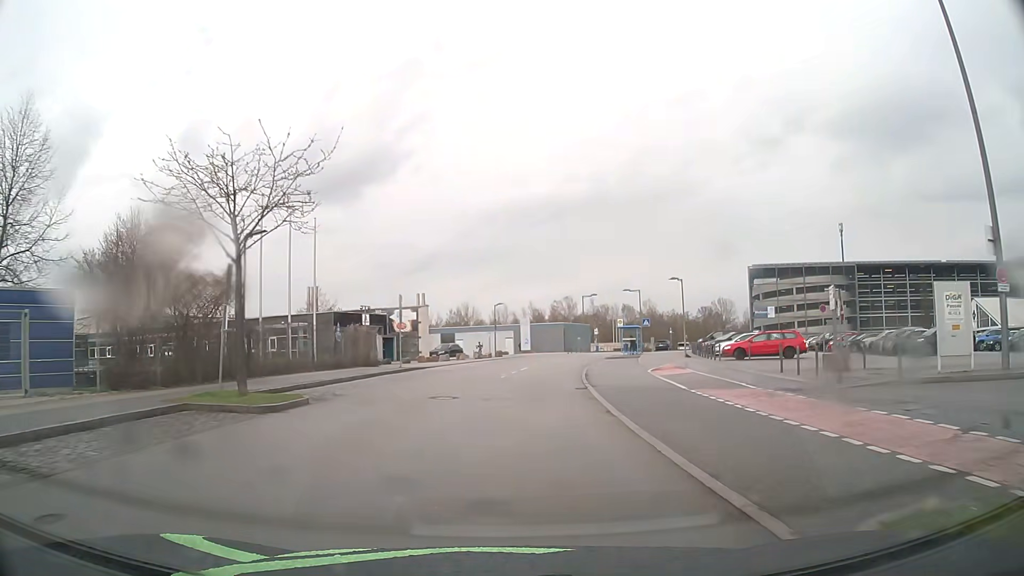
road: residential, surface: asphalt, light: Day
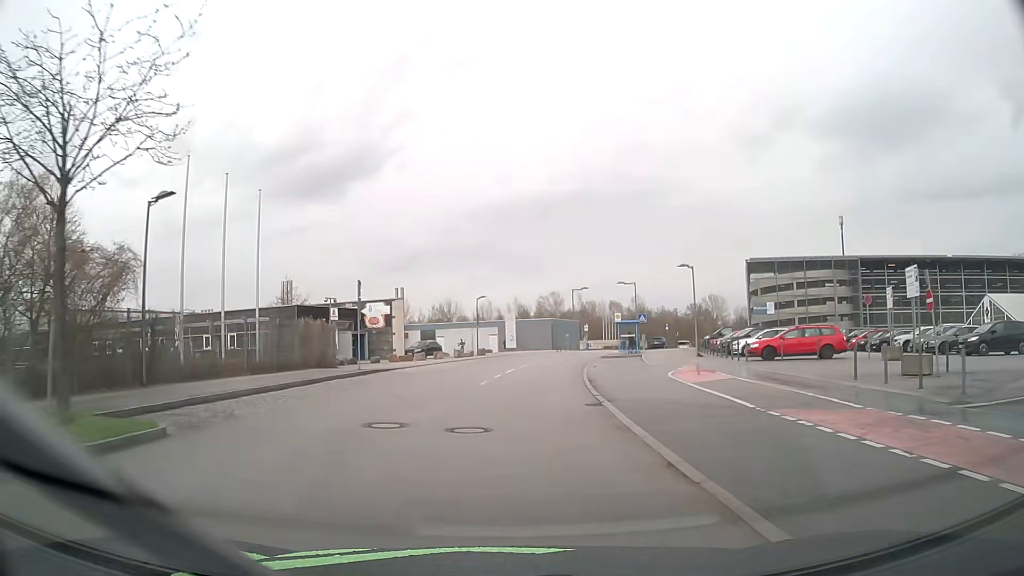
(+0.1, +6.2) m; +2°
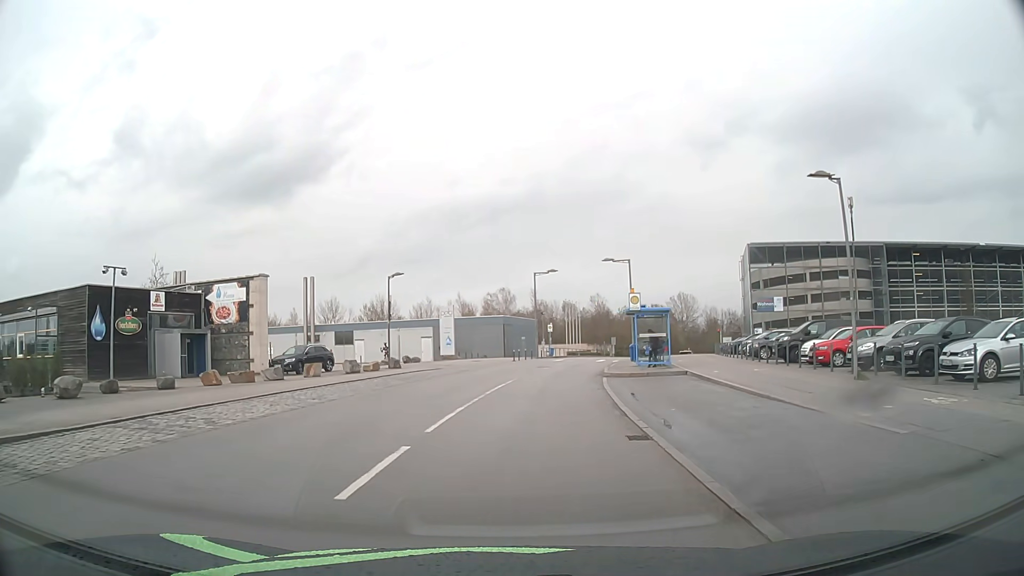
(+0.7, +22.6) m; +4°
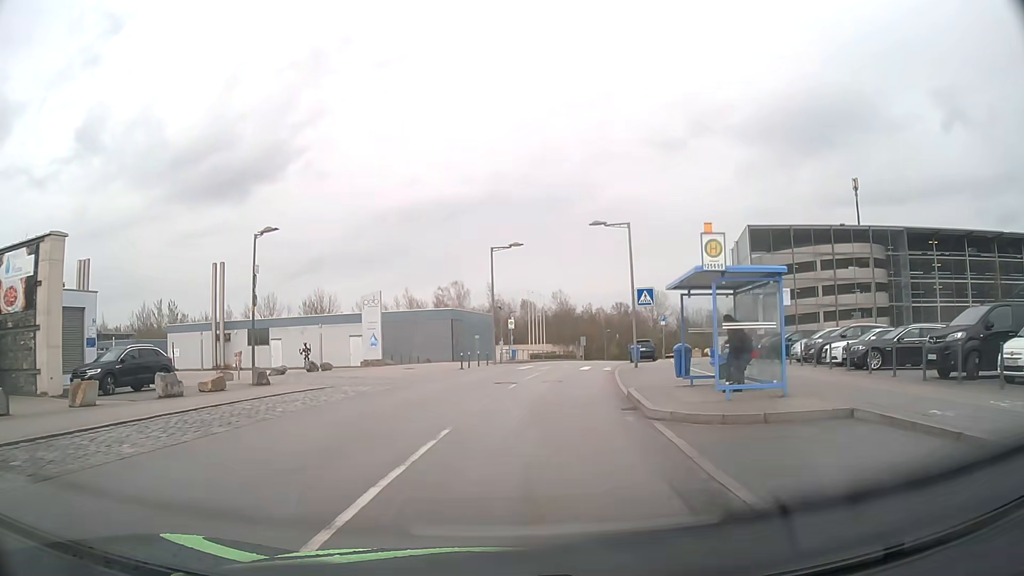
(+0.5, +14.8) m; +4°
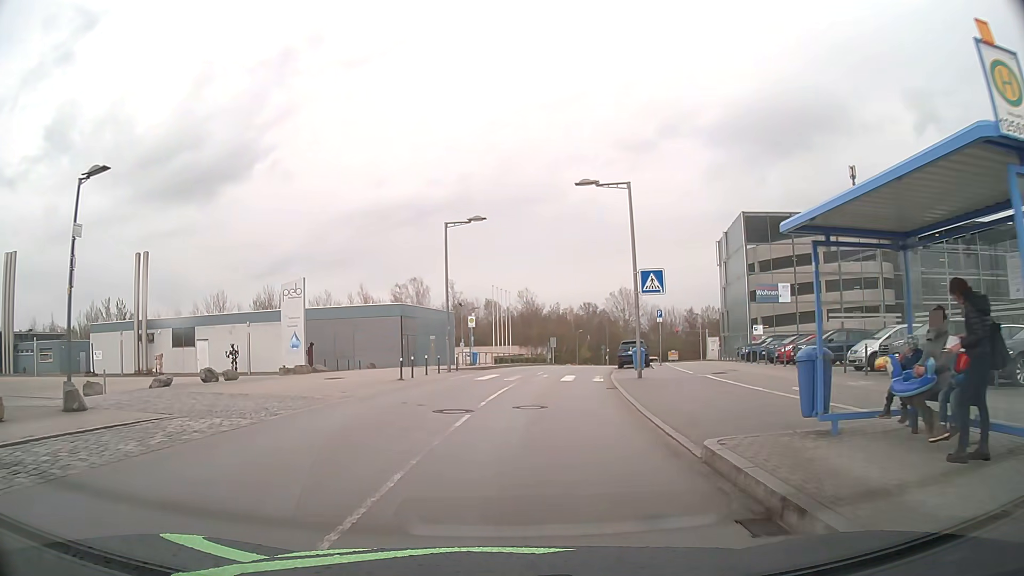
(+0.2, +8.9) m; +3°
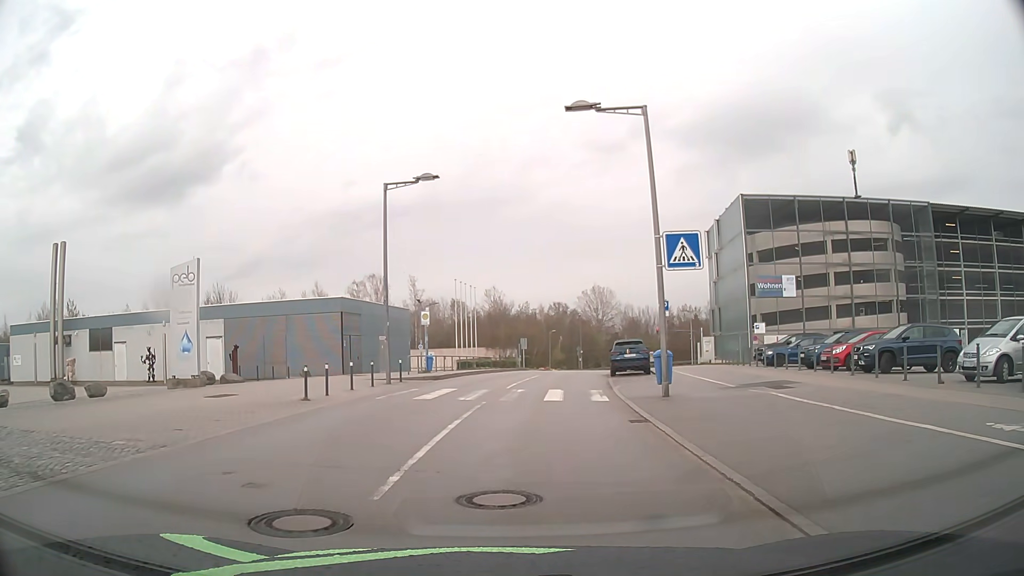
(+0.2, +8.3) m; +3°
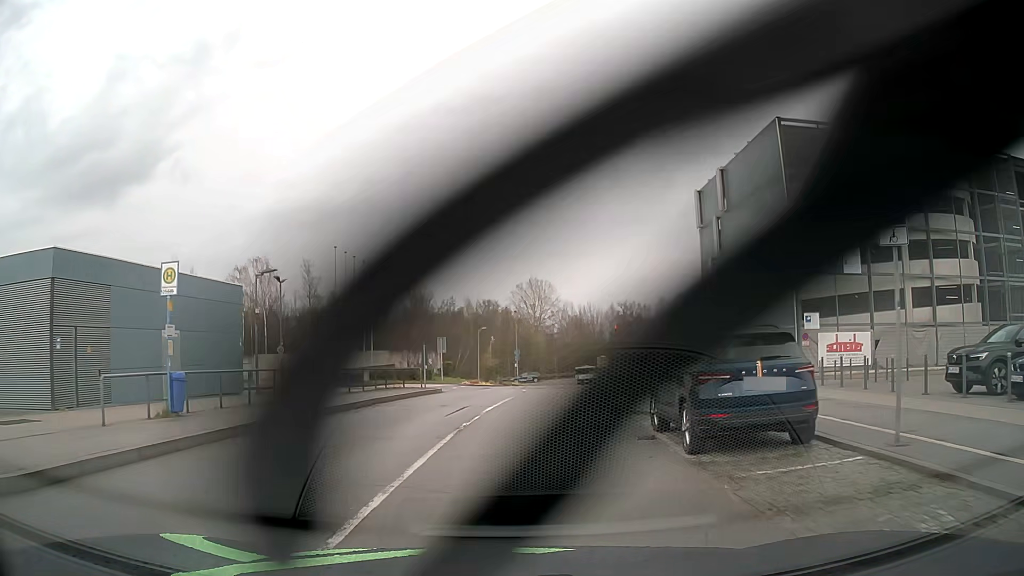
(+1.1, +21.7) m; +6°
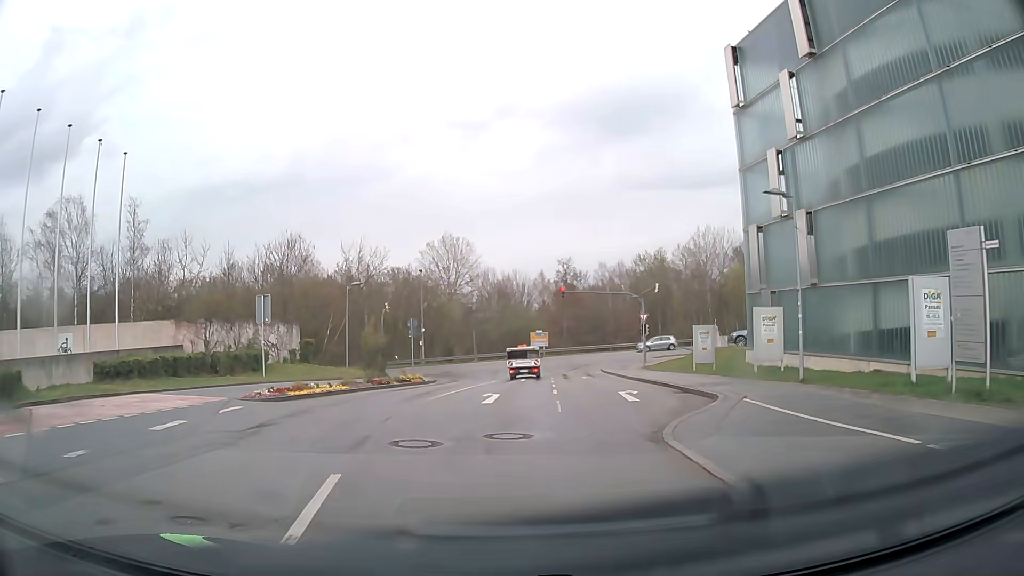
(+1.4, +24.9) m; +7°
(0, +10) (+2, +20) (+3, +30) (+4, +40) (+5, +50) (+8, +59) (+16, +64) (+26, +64) (+36, +64) (+46, +64) m
